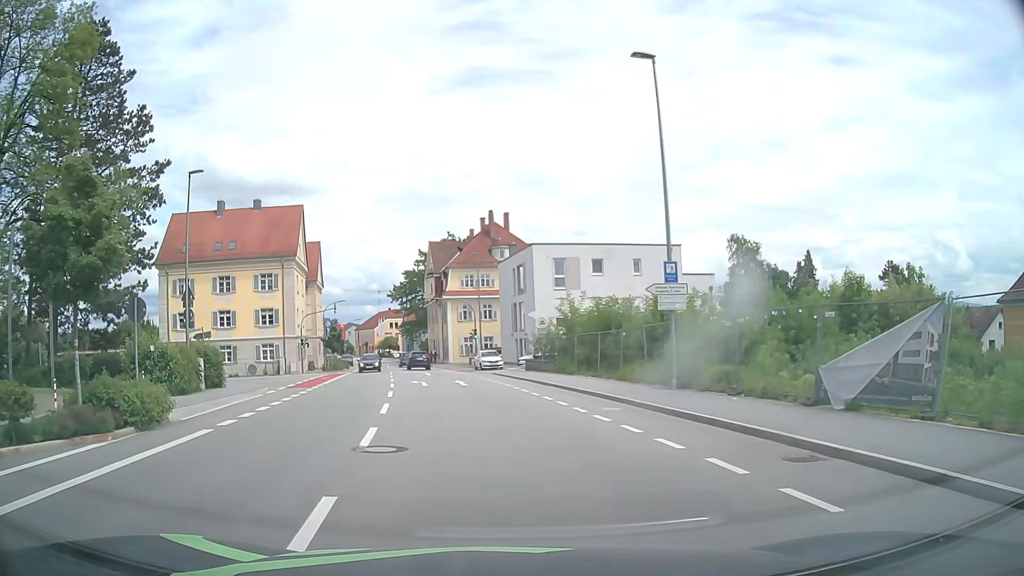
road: tertiary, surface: asphalt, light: Day
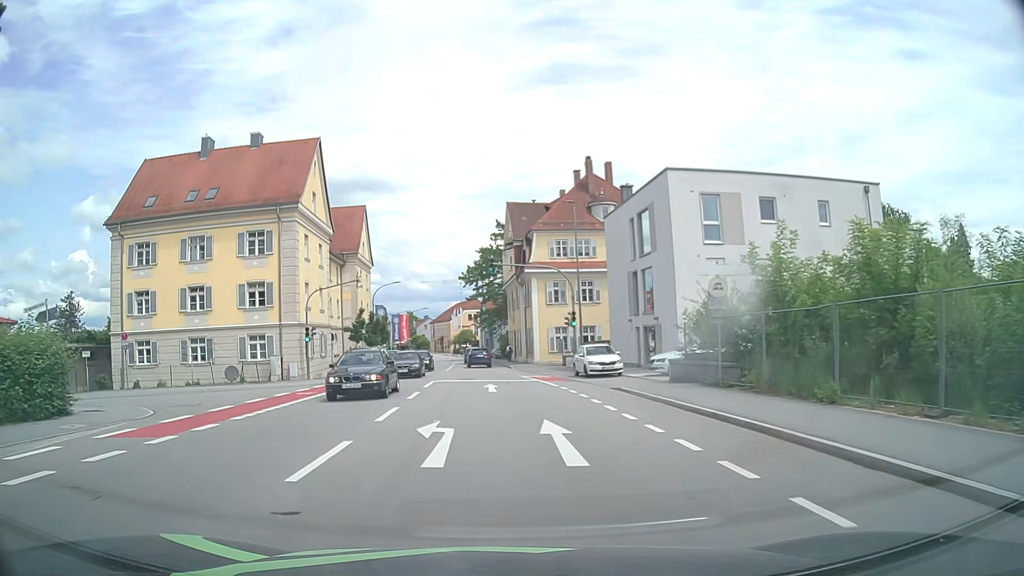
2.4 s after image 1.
(-1.2, +20.7) m; -7°
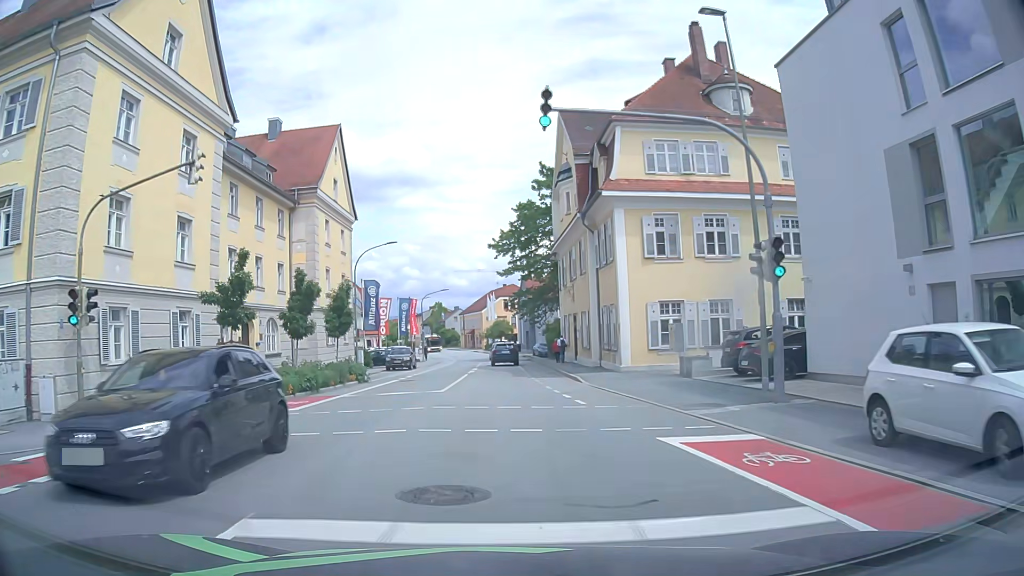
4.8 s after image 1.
(-0.9, +24.7) m; -3°
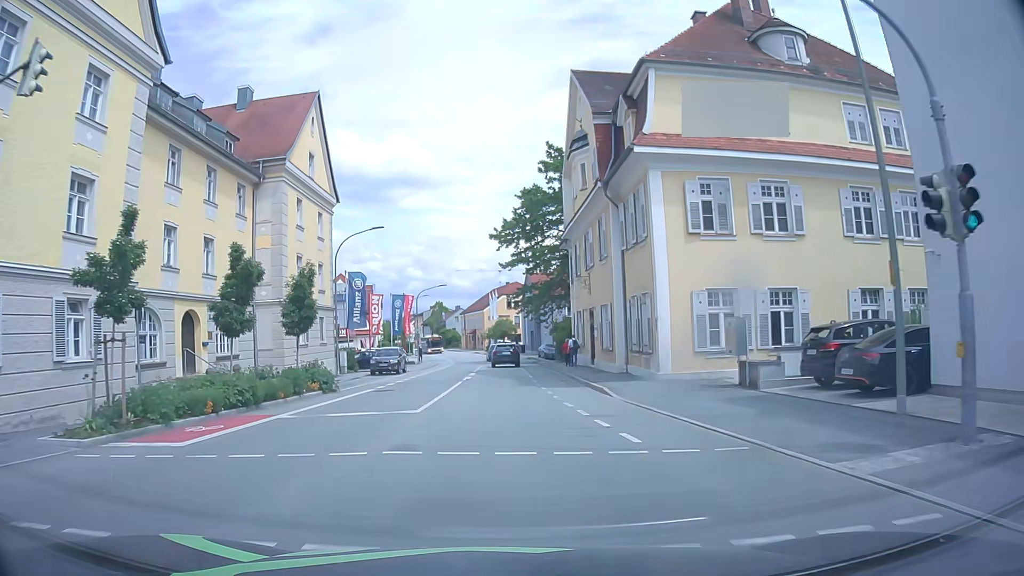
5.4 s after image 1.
(0.0, +6.3) m; 0°
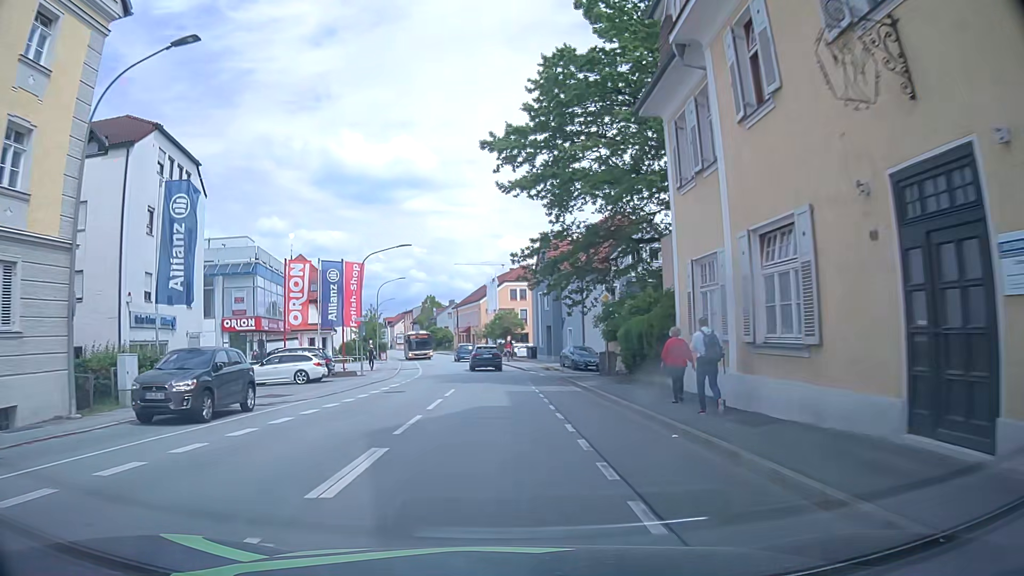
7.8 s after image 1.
(-0.1, +27.0) m; -1°
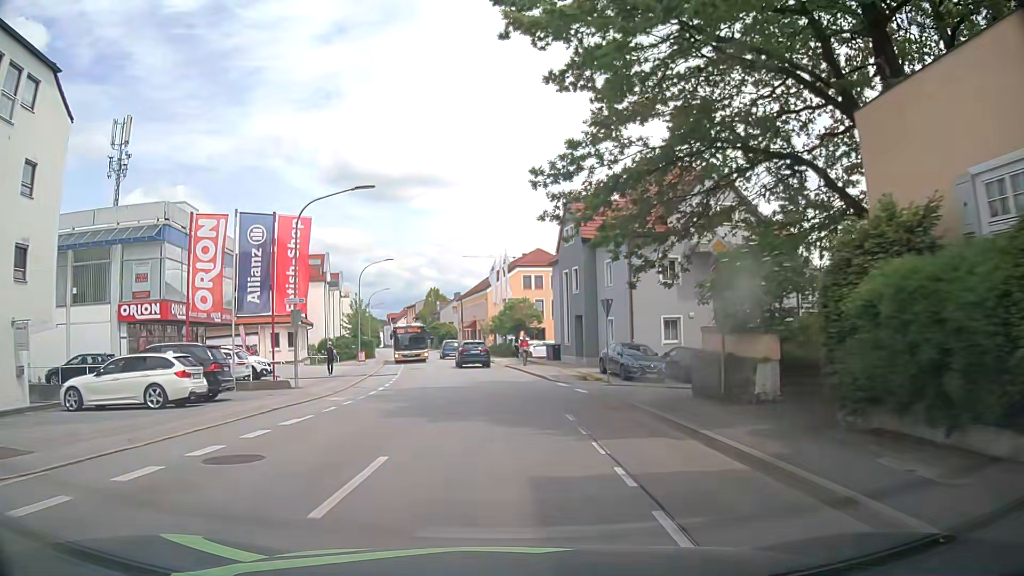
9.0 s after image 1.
(+0.1, +14.5) m; 0°
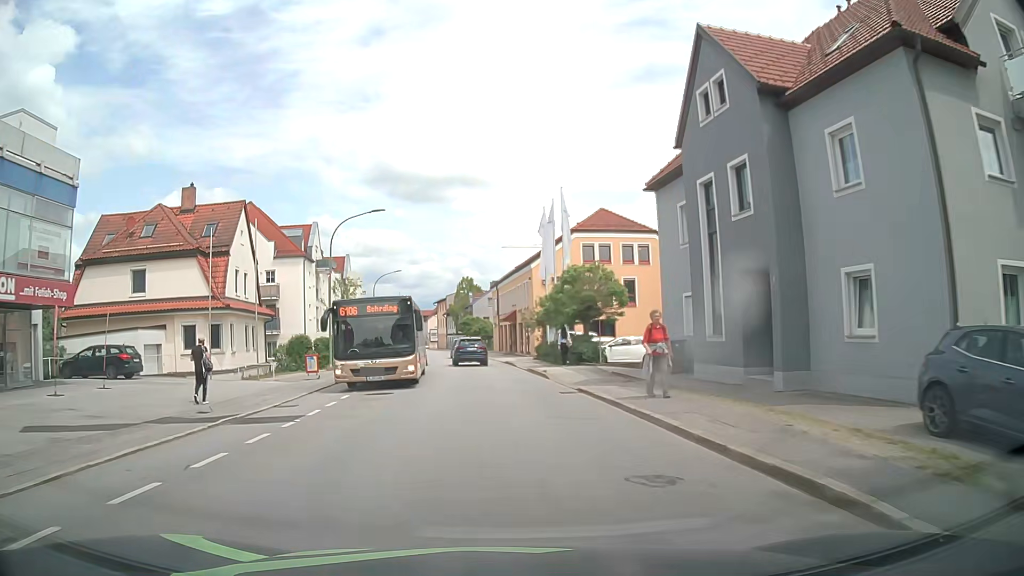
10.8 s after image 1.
(-0.5, +22.3) m; -4°
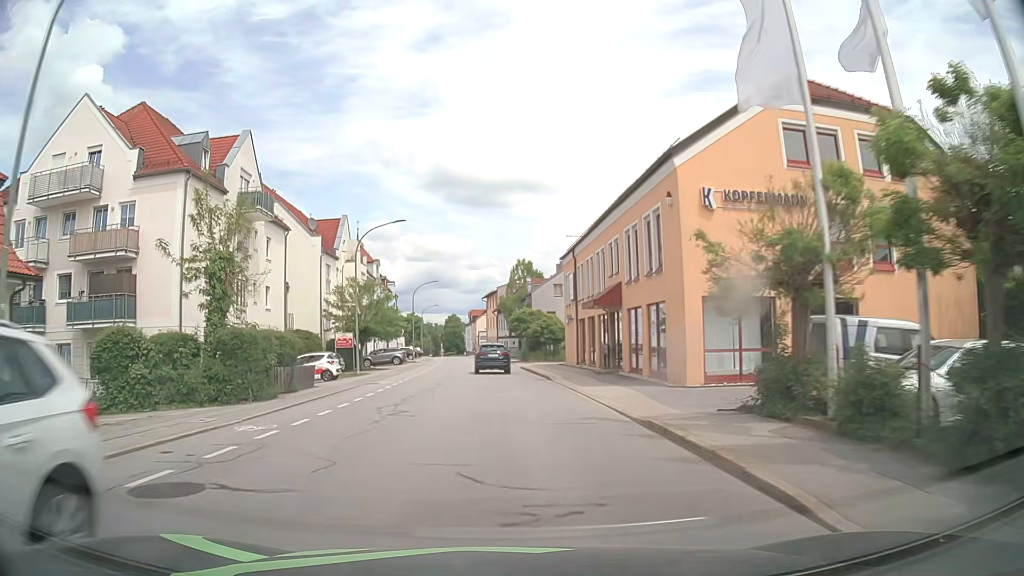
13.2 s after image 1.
(-1.2, +29.9) m; -5°
